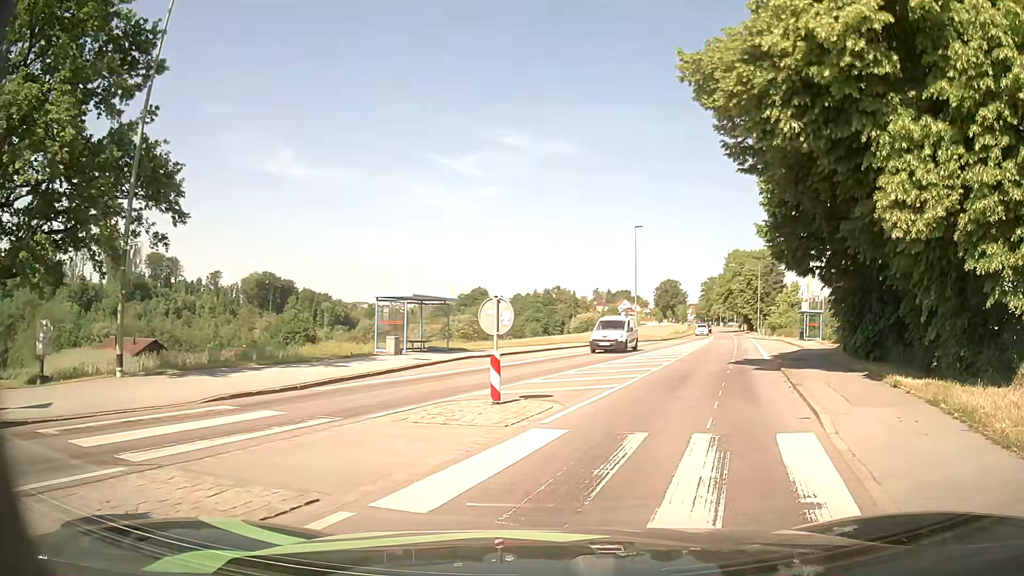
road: tertiary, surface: asphalt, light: Day
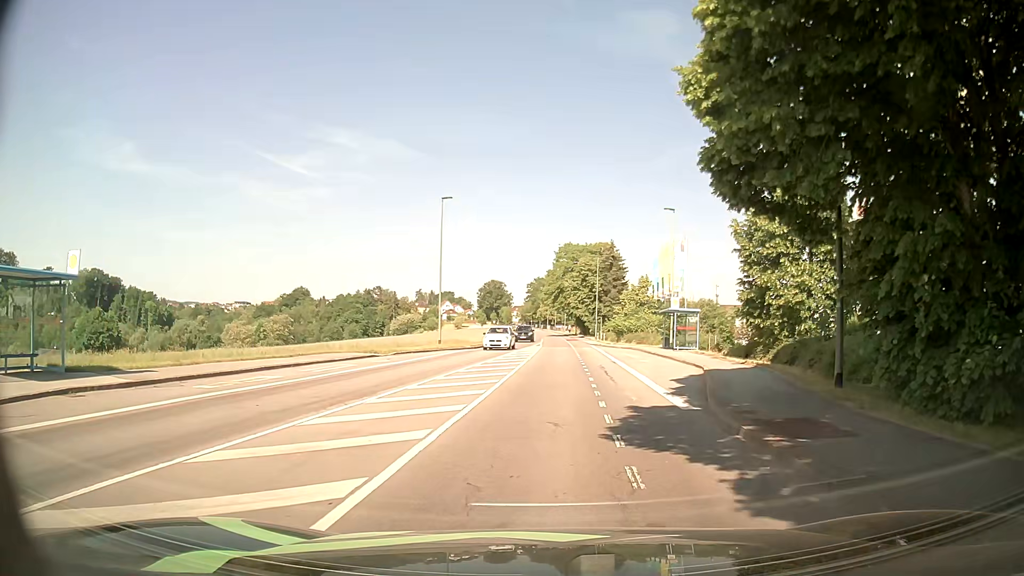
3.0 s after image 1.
(+3.0, +15.2) m; +15°
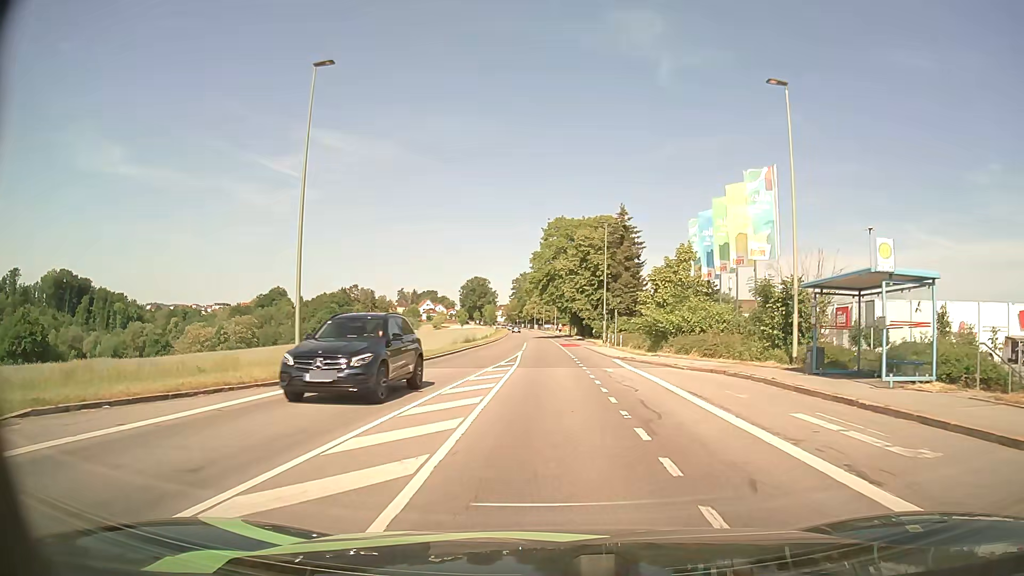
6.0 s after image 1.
(+0.3, +25.9) m; +1°
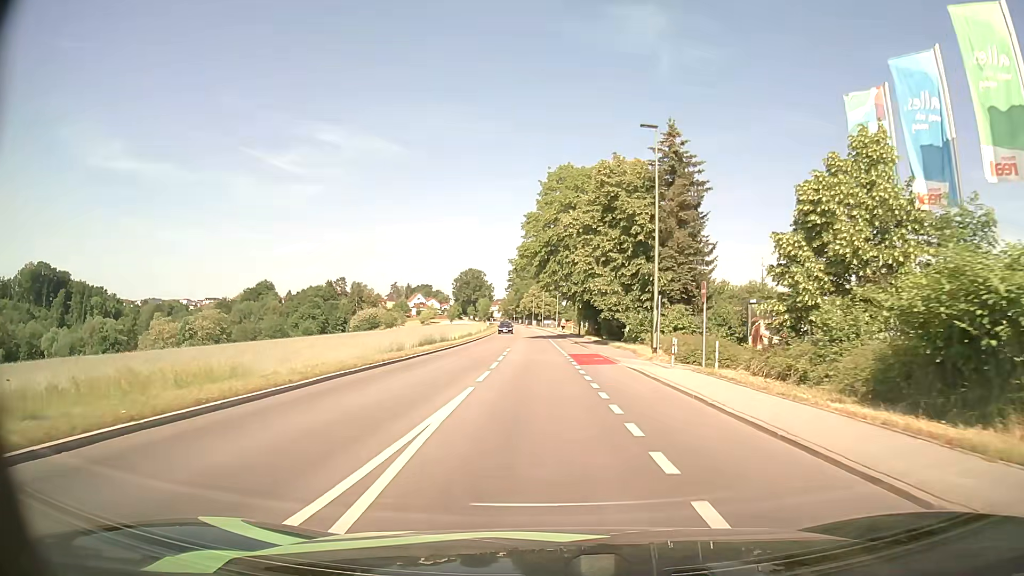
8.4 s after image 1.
(+0.1, +26.4) m; 0°
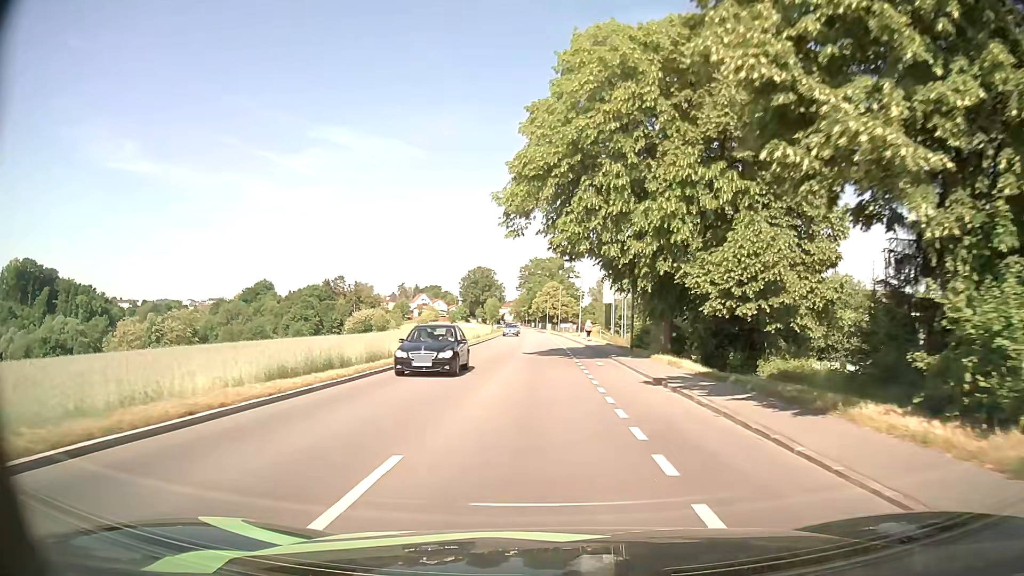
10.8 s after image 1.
(-0.3, +30.1) m; -1°
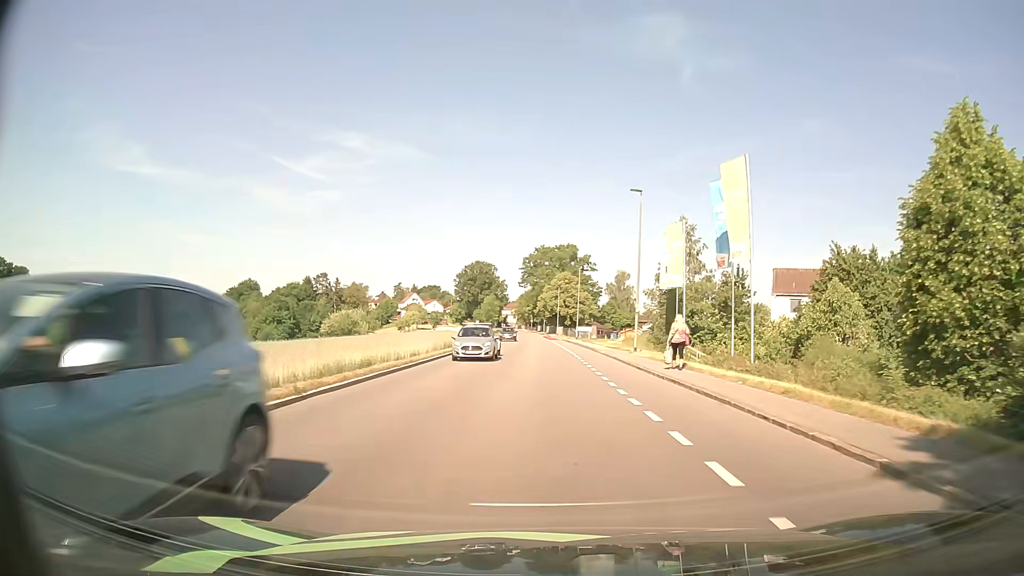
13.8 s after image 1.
(-0.5, +38.7) m; -1°
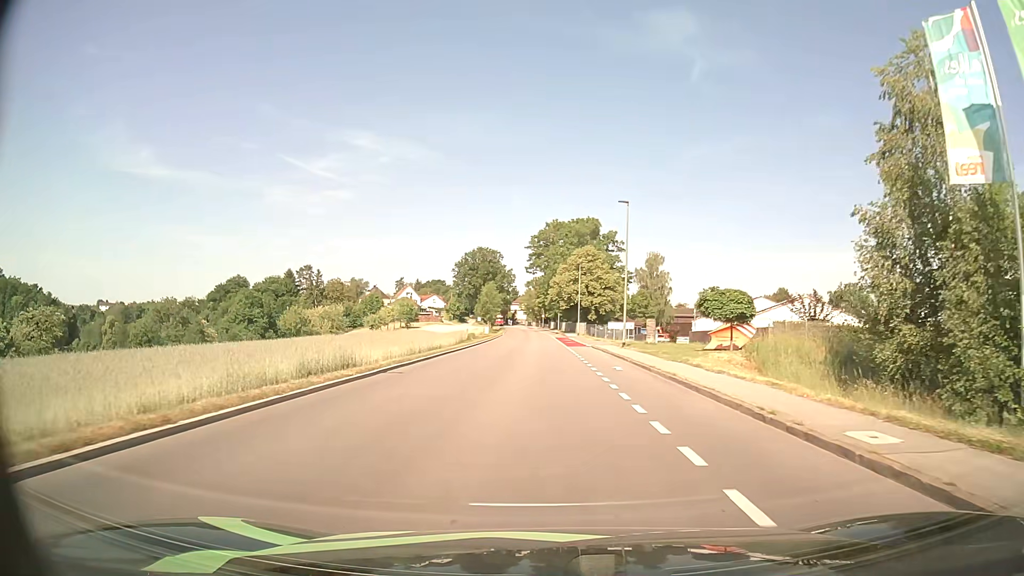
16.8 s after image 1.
(0.0, +37.4) m; -1°
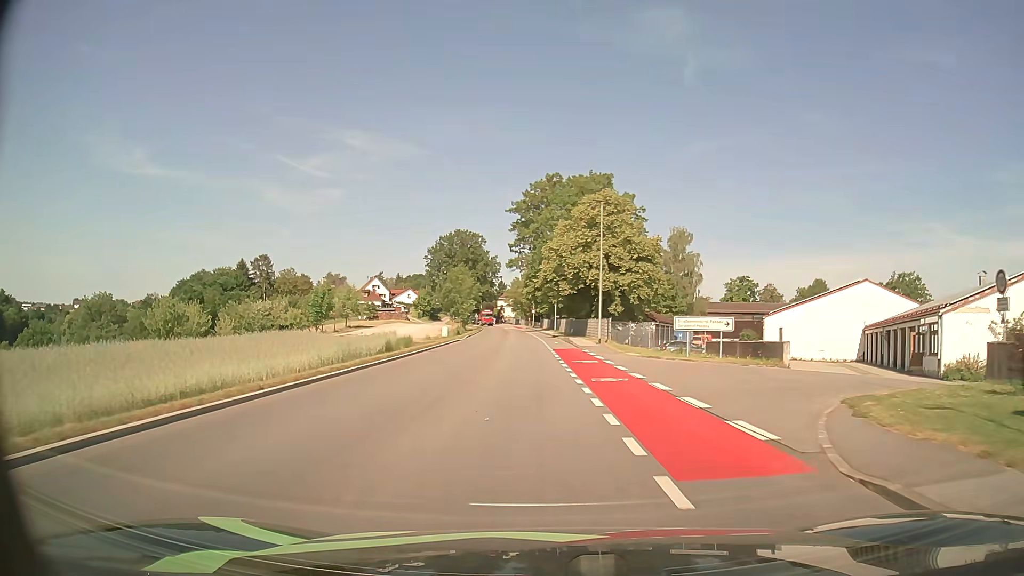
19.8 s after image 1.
(0.0, +37.7) m; +1°
(0, +10) (0, +20) (-1, +30) (-1, +40) (-1, +50) (-2, +60) (-2, +70) (-3, +80) (-4, +90) (-5, +100) m
